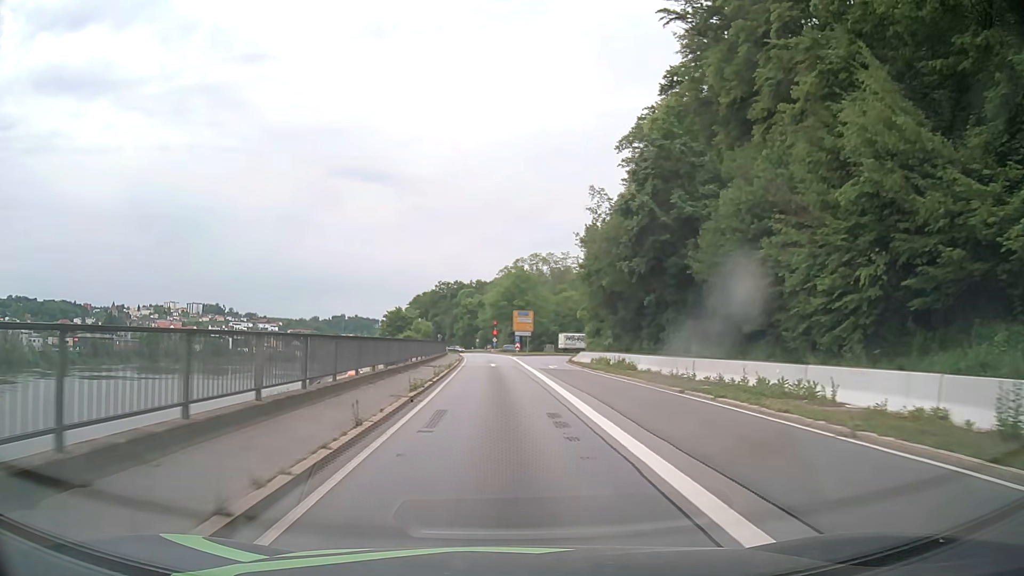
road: primary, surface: asphalt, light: Day
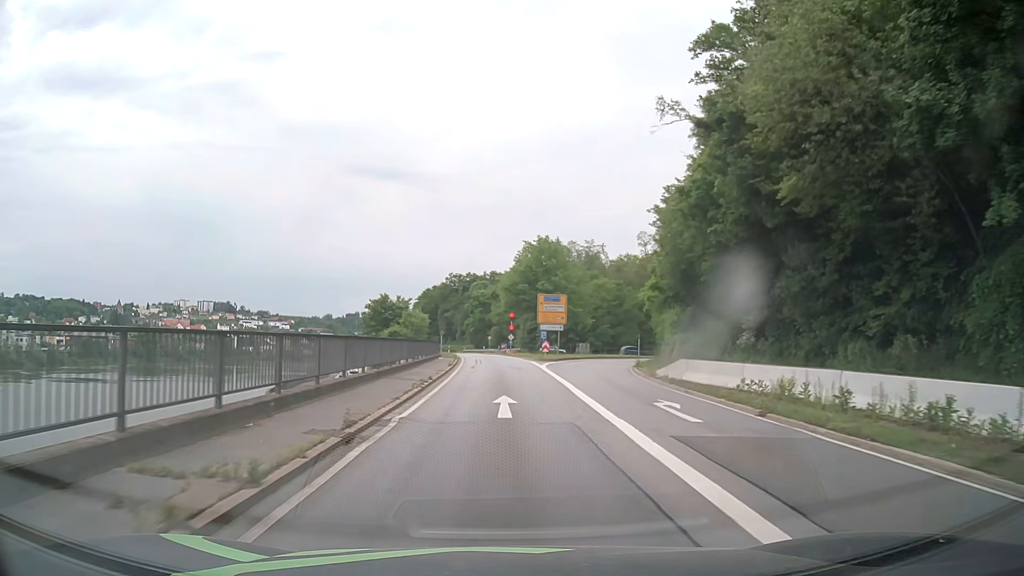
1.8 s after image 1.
(-0.3, +26.2) m; -1°
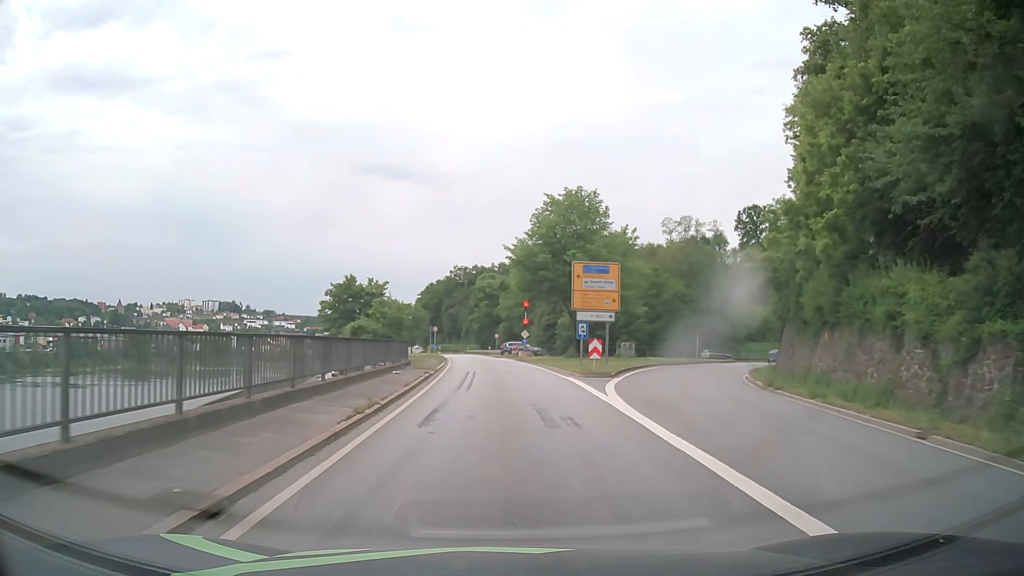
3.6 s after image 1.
(-0.1, +23.2) m; -1°
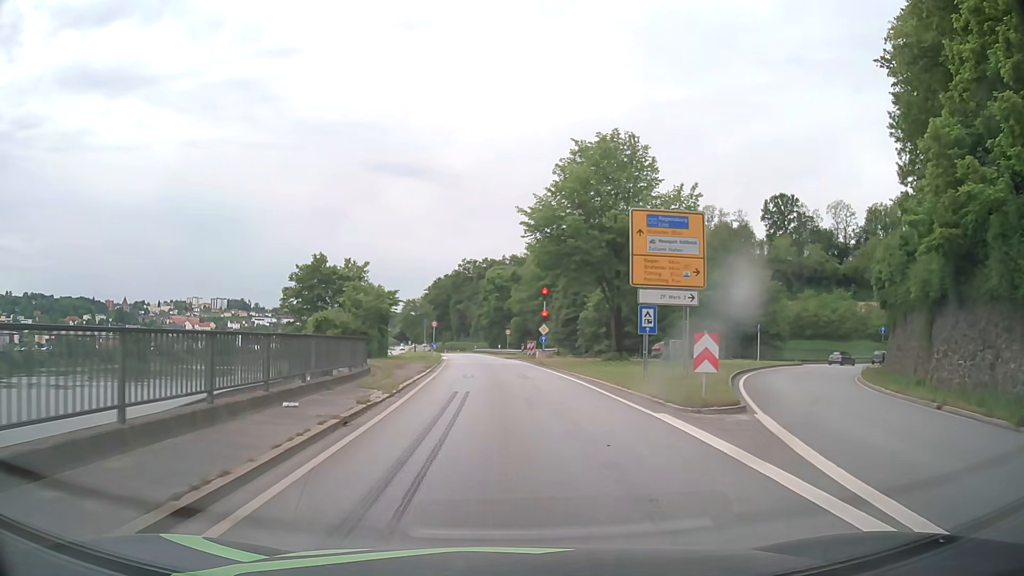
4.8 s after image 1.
(-0.1, +13.6) m; -1°
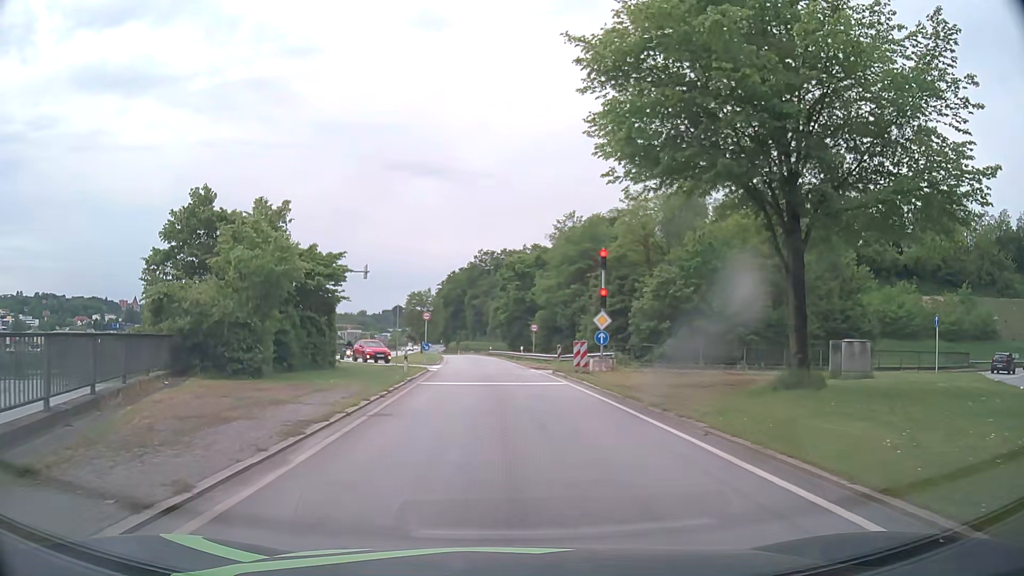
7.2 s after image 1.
(-0.3, +21.6) m; -2°
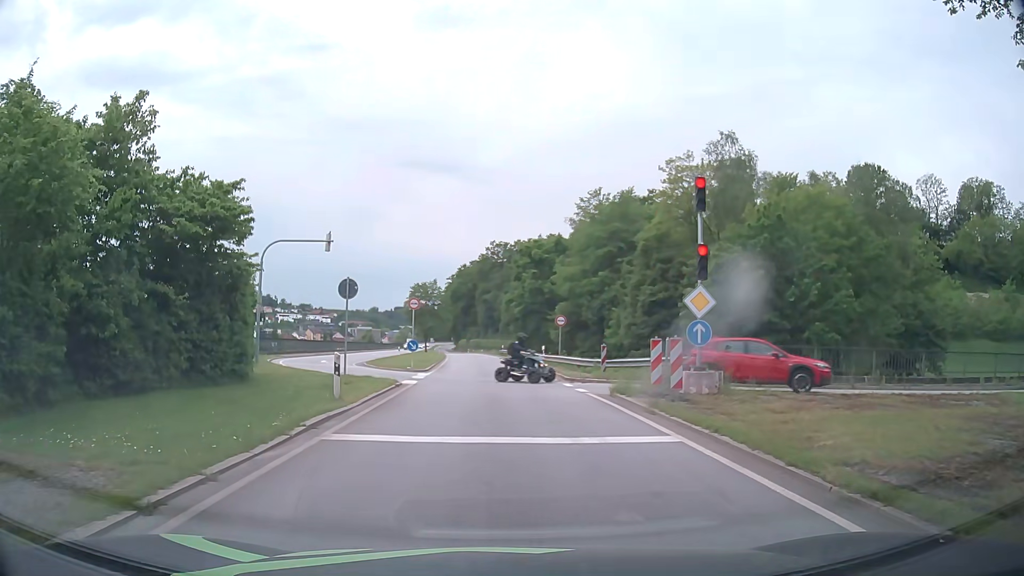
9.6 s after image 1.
(-0.2, +12.3) m; -2°
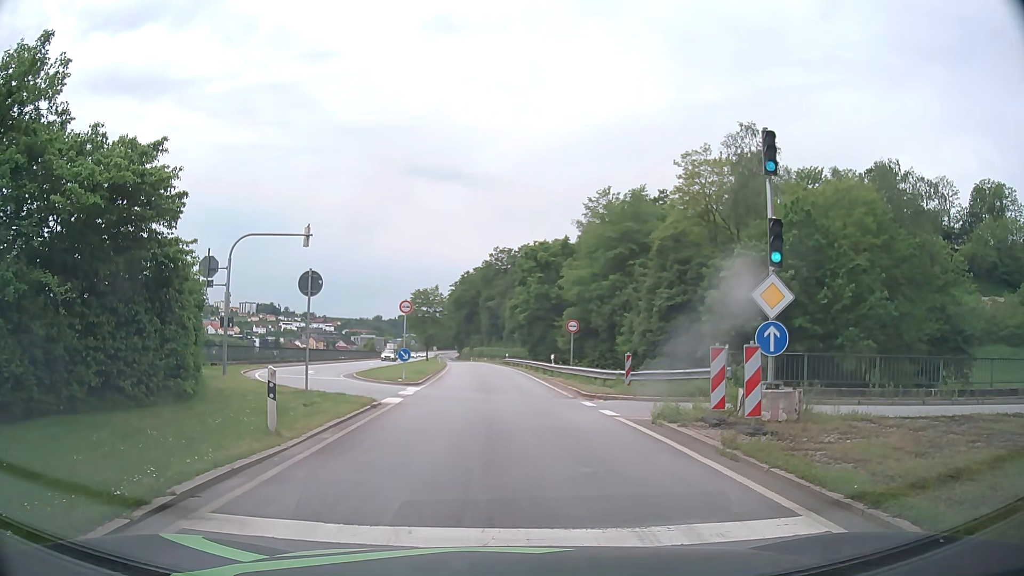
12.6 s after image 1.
(-0.1, +4.1) m; -1°
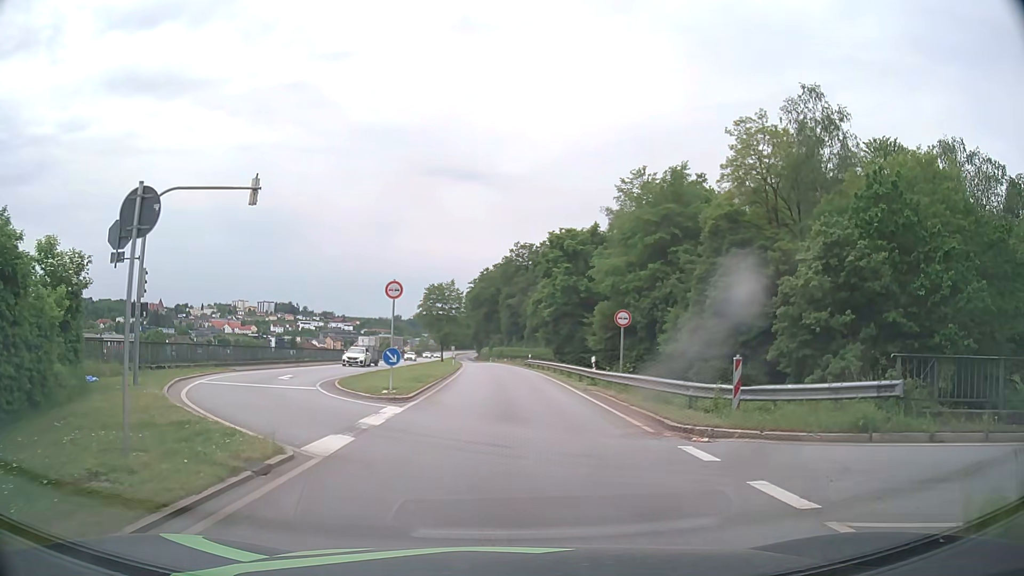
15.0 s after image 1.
(0.0, +9.2) m; 0°
(0, +10) (0, +20) (-1, +30) (-1, +40) (-2, +50) (-2, +60) (-3, +70) (-3, +80) (-4, +90) (-5, +100) m
